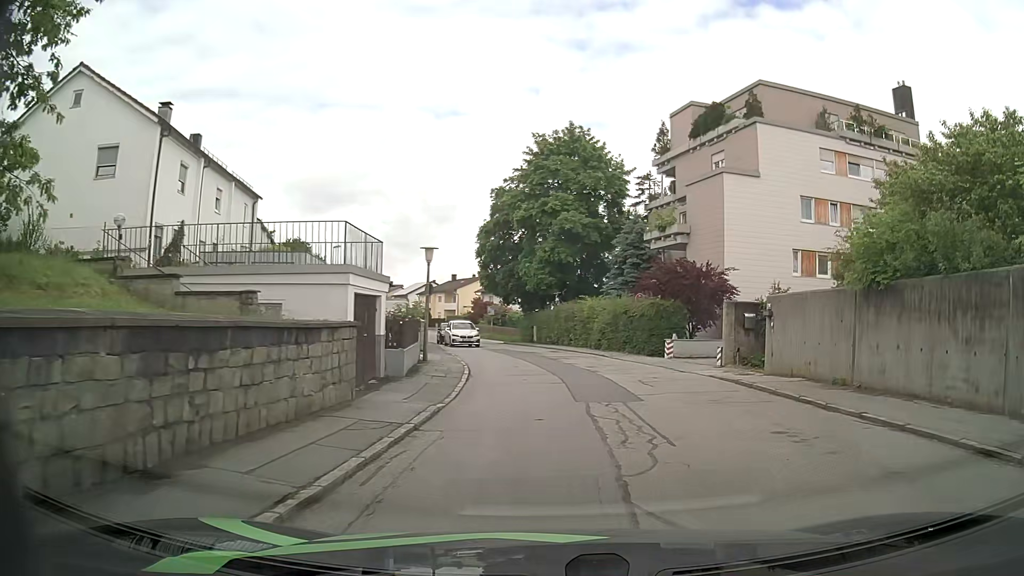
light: Day
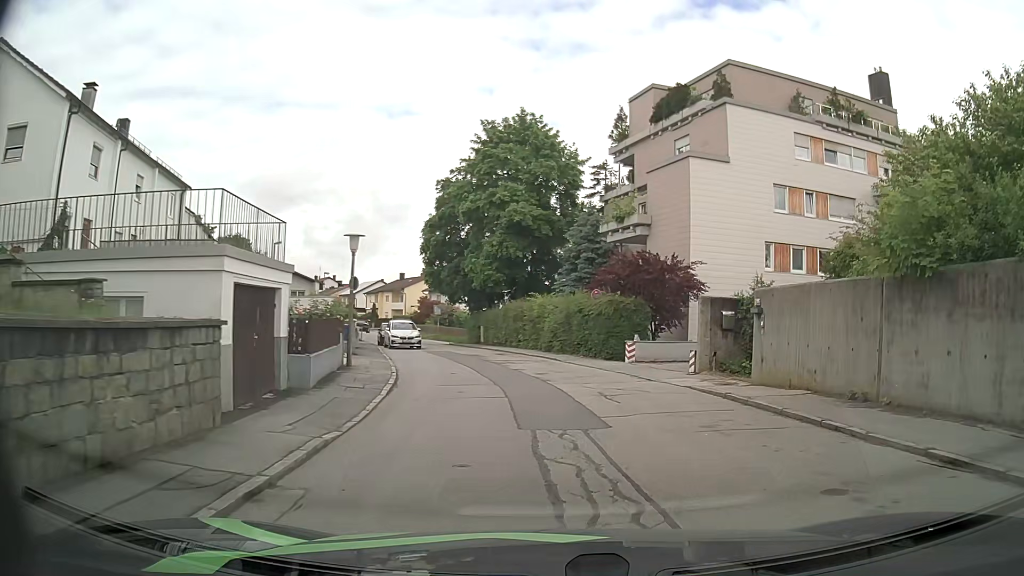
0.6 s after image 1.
(+0.1, +3.2) m; +4°
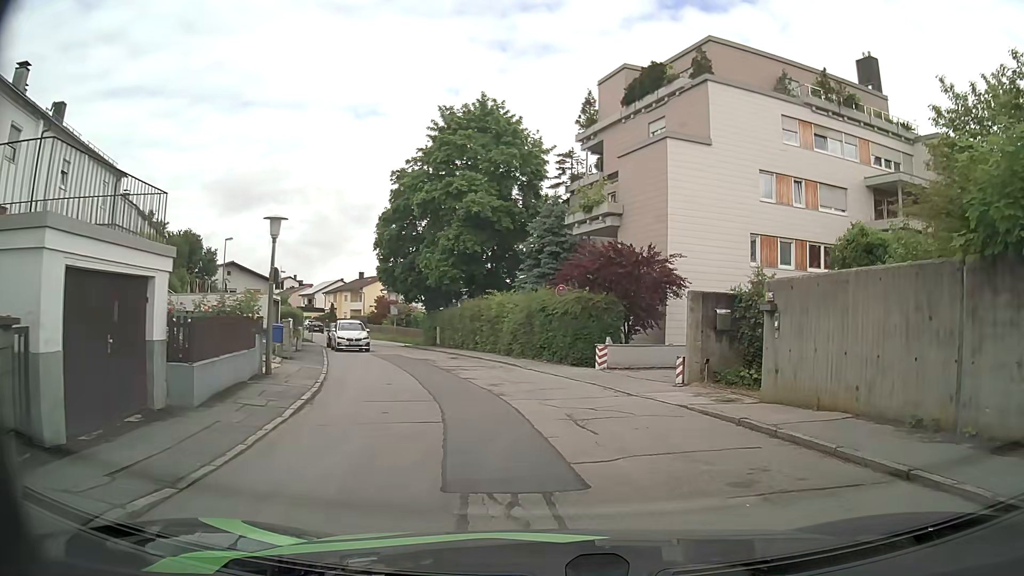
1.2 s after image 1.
(+0.1, +3.3) m; +3°
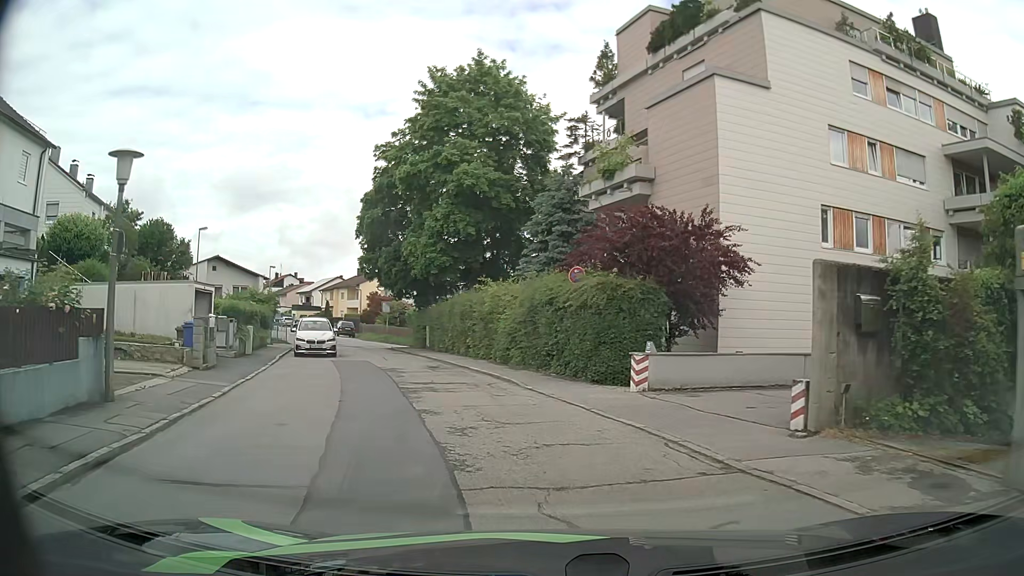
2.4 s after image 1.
(+0.1, +6.9) m; 0°
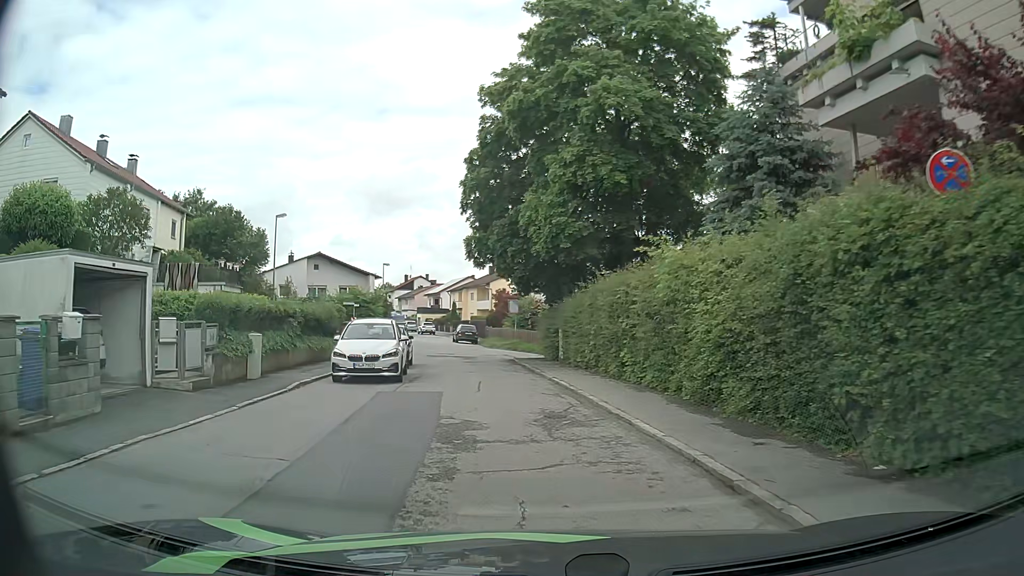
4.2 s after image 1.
(-1.2, +11.2) m; -13°
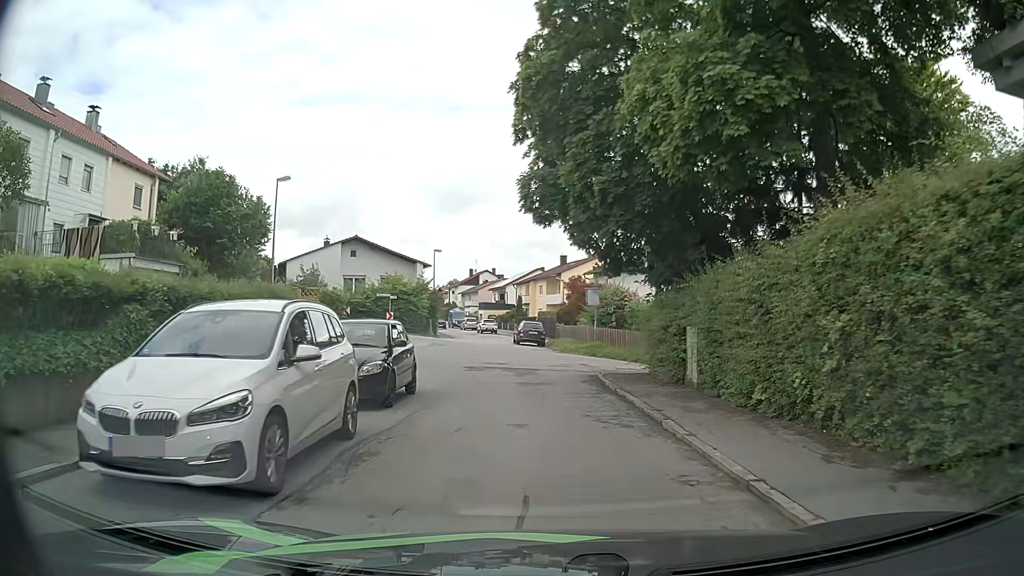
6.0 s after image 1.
(-0.8, +12.0) m; -6°
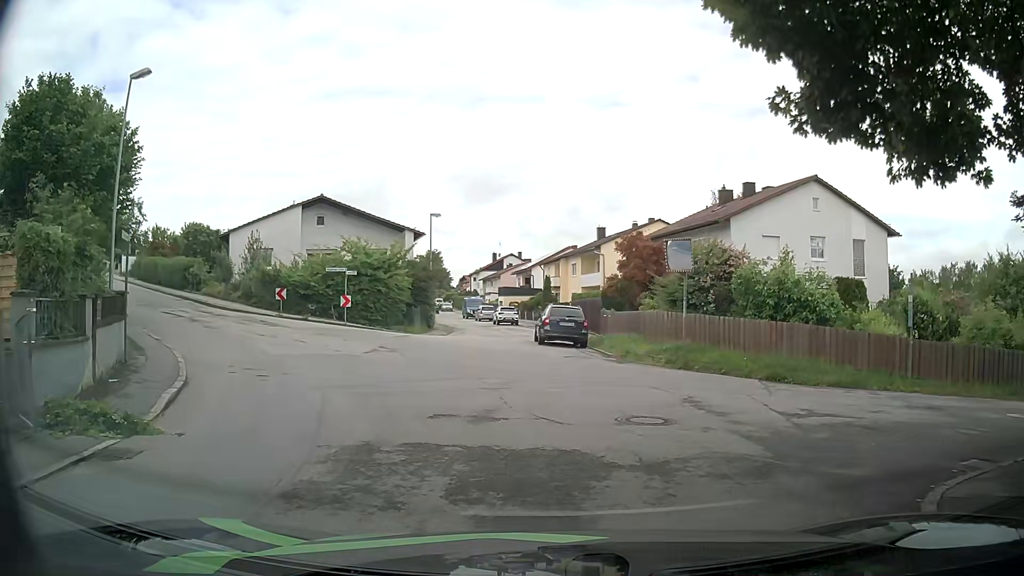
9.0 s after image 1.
(-0.5, +16.4) m; -2°
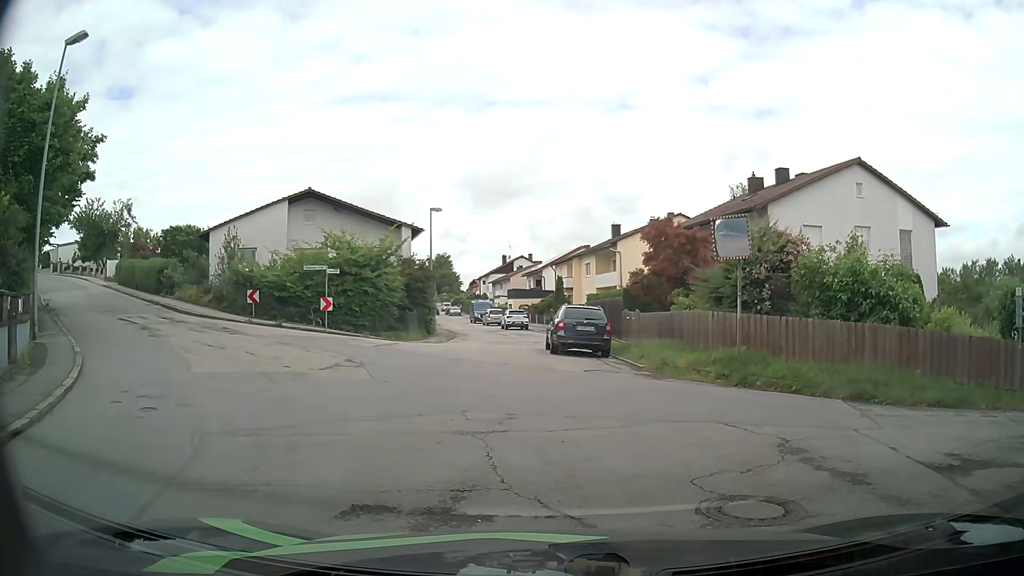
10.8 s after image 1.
(-0.1, +4.2) m; -2°
